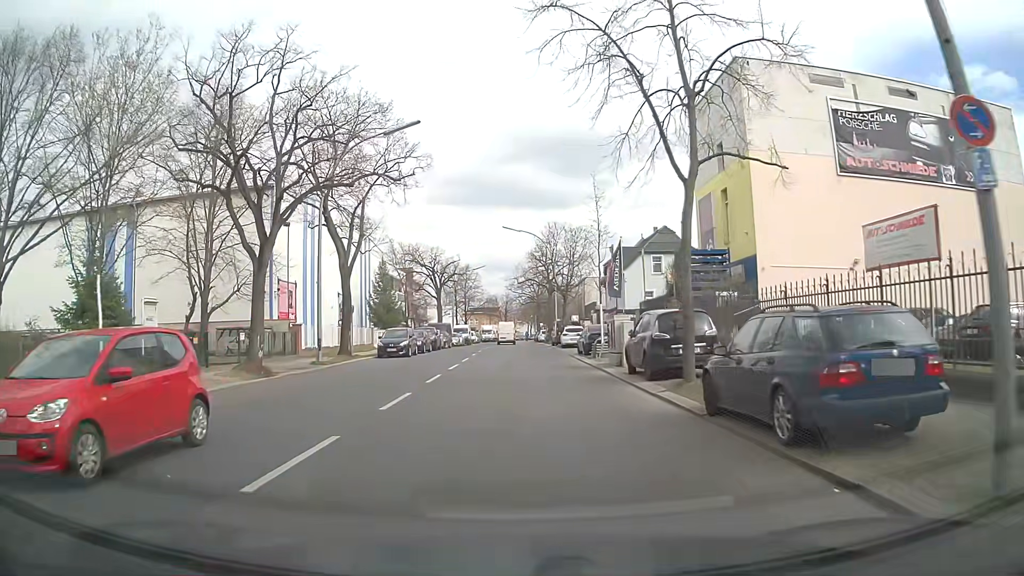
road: tertiary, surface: asphalt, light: Day
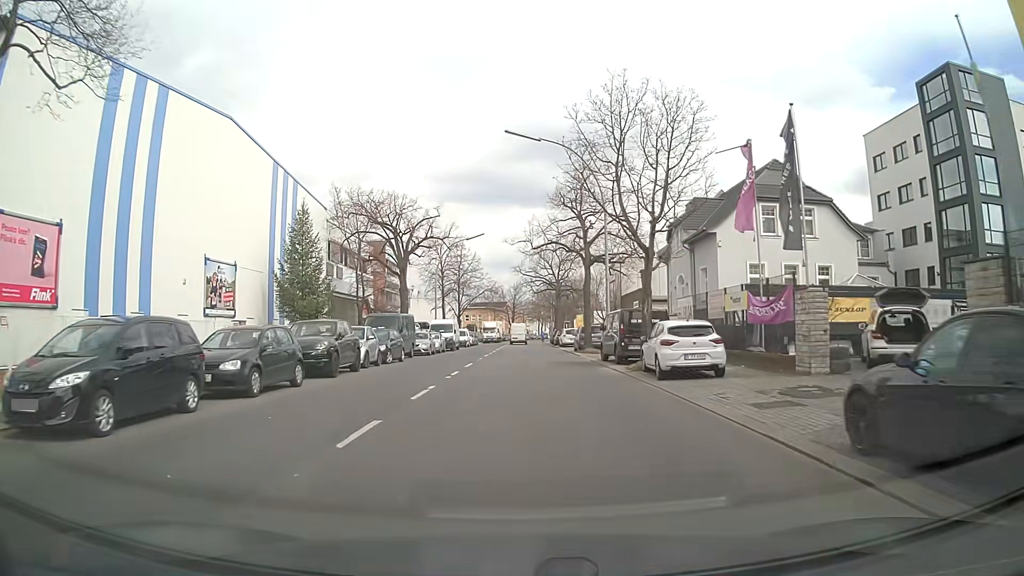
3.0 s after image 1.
(-0.3, +28.9) m; -1°
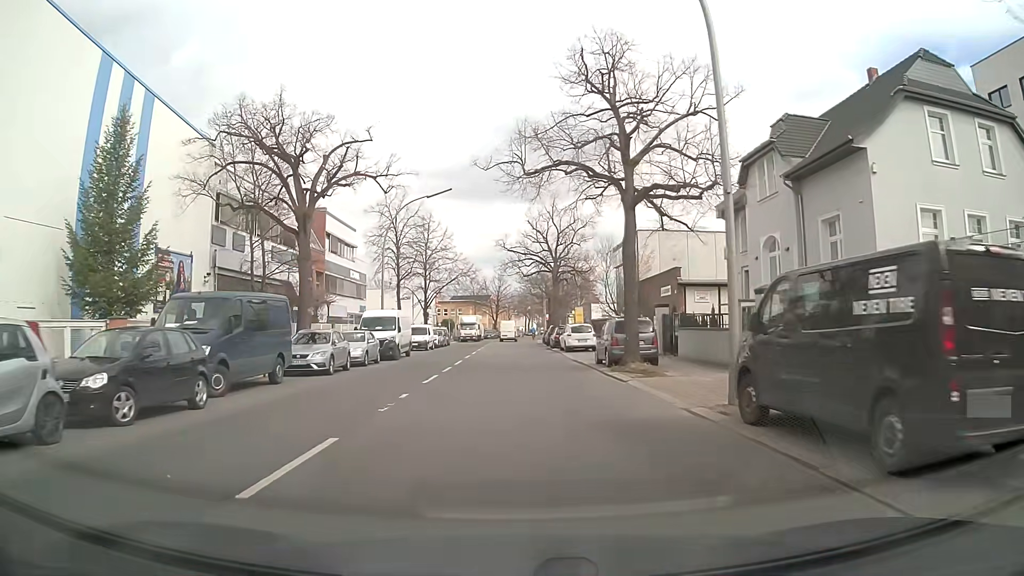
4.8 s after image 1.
(+0.2, +19.1) m; +1°
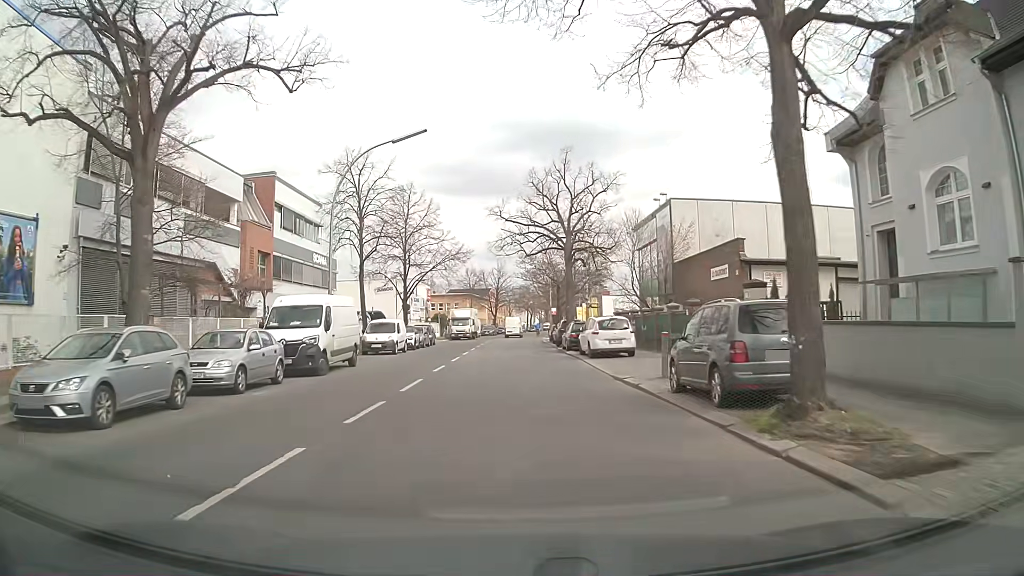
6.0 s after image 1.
(0.0, +12.6) m; 0°
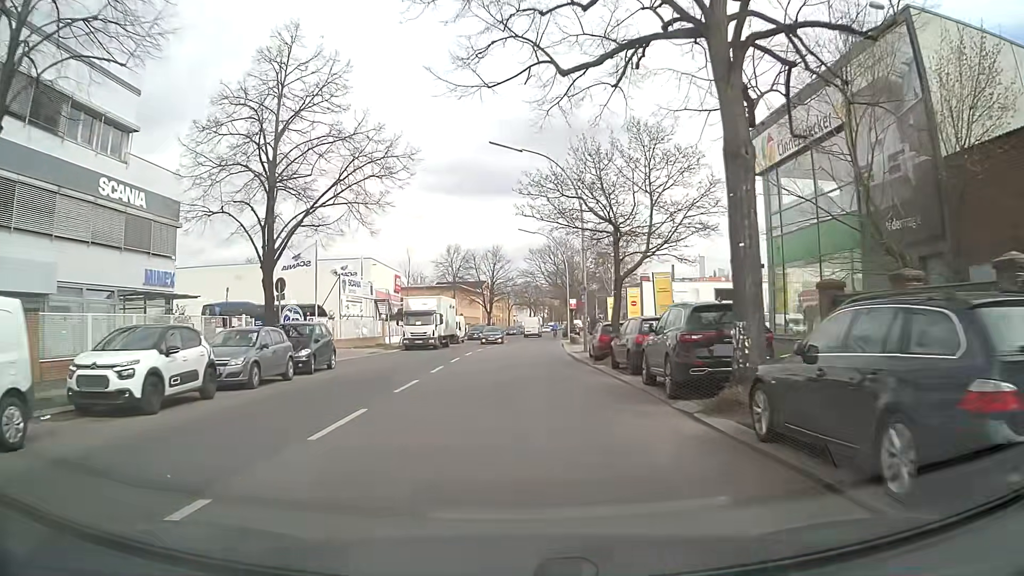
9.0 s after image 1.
(-0.2, +30.3) m; +1°
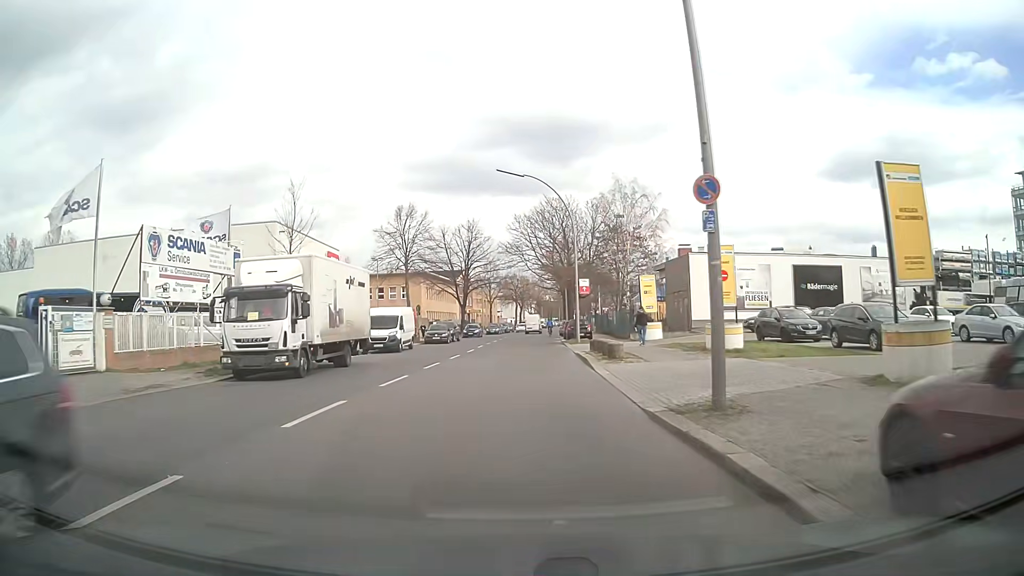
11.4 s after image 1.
(+0.1, +23.4) m; +1°
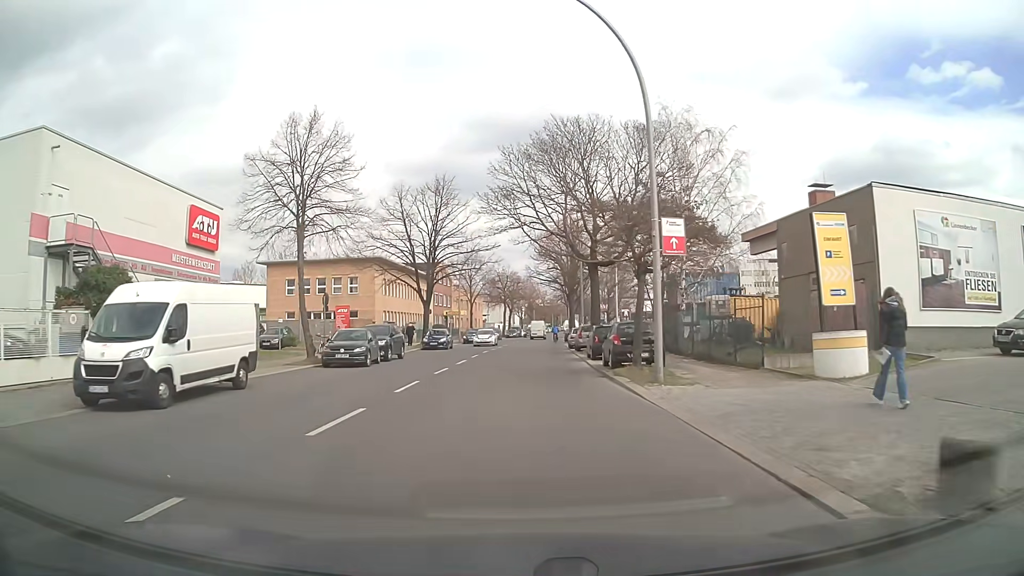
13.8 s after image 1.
(0.0, +24.7) m; +1°
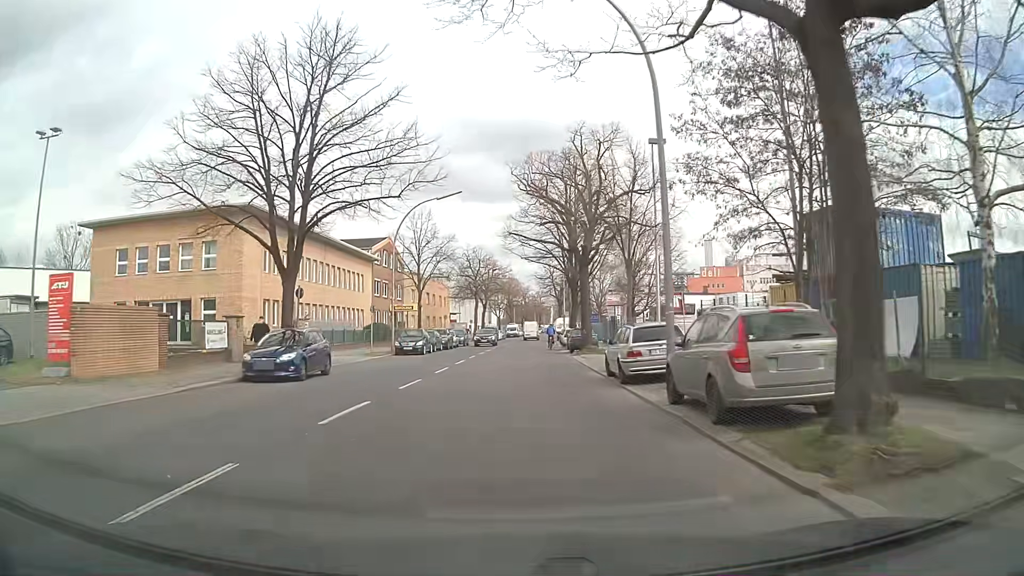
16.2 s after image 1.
(+0.5, +29.4) m; +2°
(0, +10) (0, +20) (0, +30) (+1, +40) (+1, +50) (+1, +60) (+1, +70) (+1, +80) (+1, +90) (+2, +100) m
